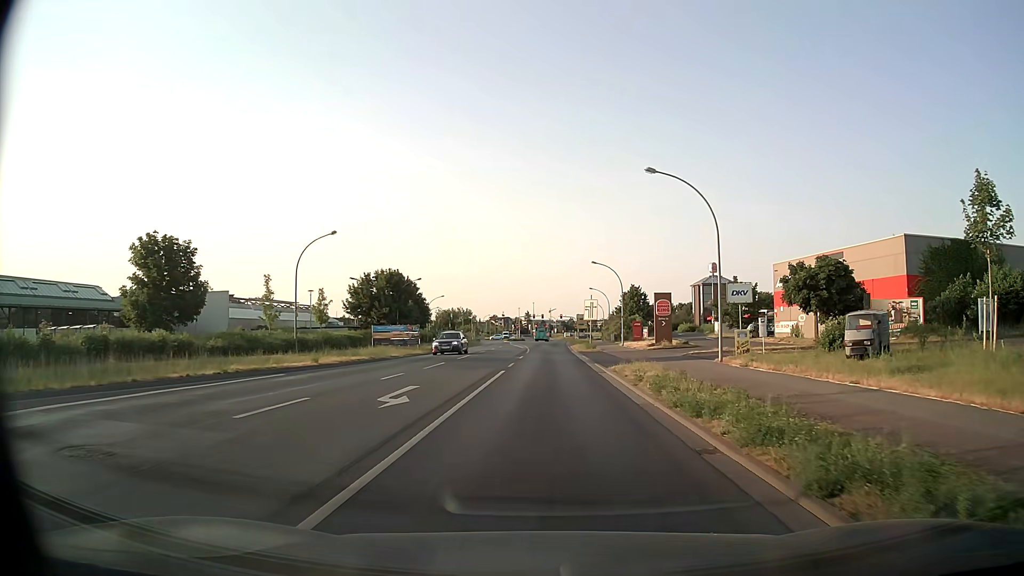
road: tertiary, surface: asphalt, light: Day
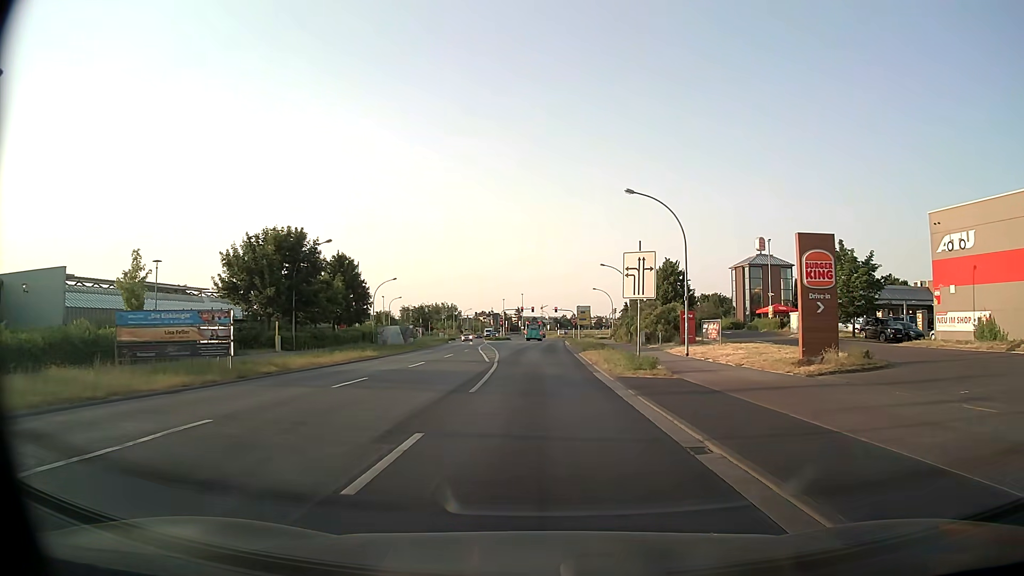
(+0.1, +31.1) m; +1°
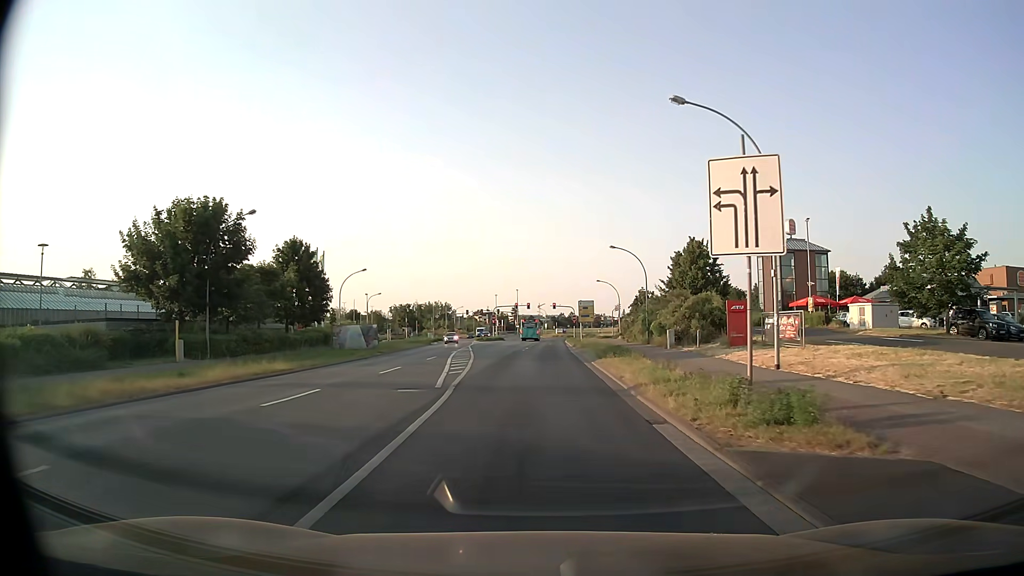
(0.0, +12.7) m; 0°
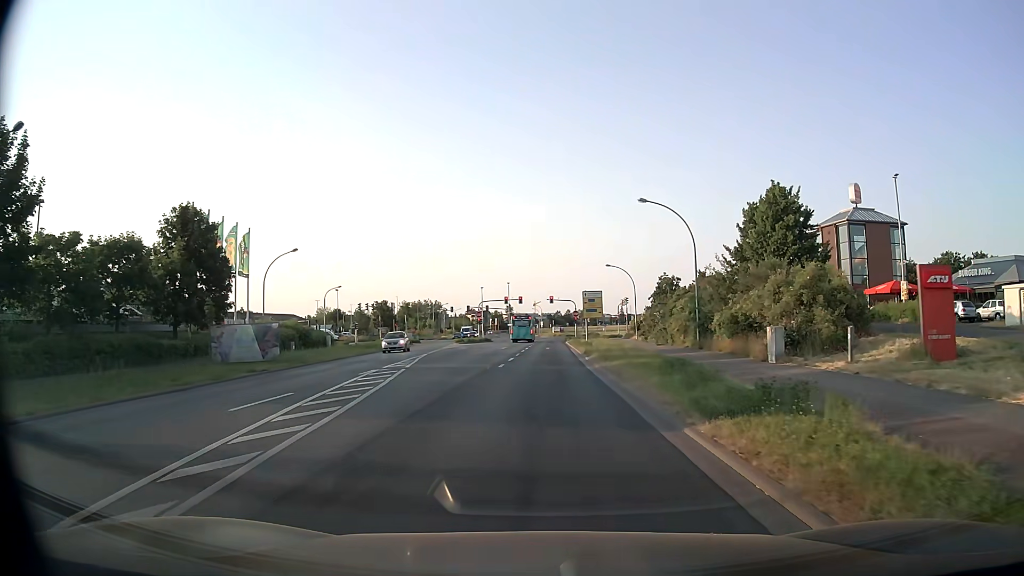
(+0.1, +18.6) m; 0°
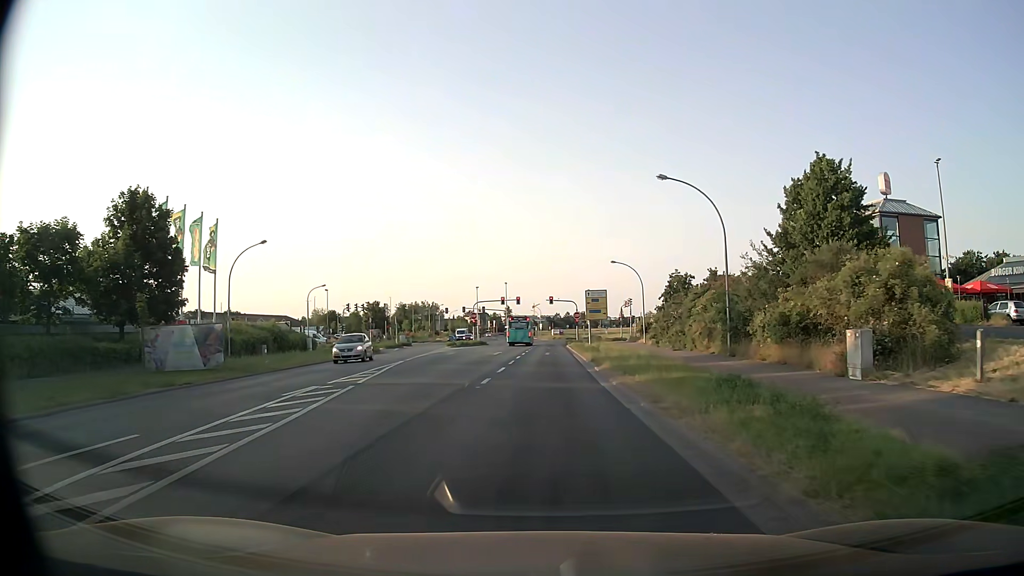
(0.0, +5.9) m; 0°
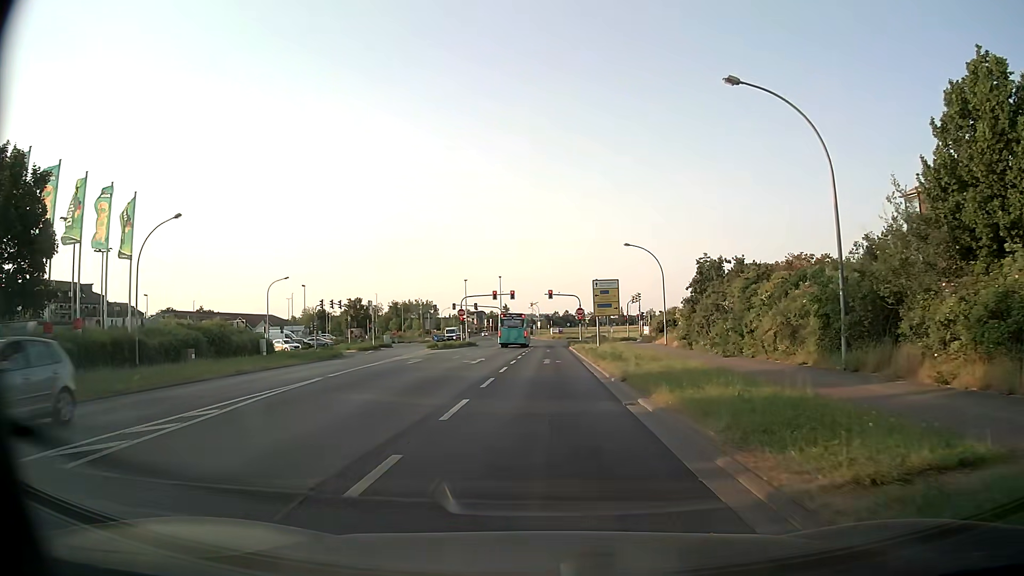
(0.0, +11.4) m; +1°
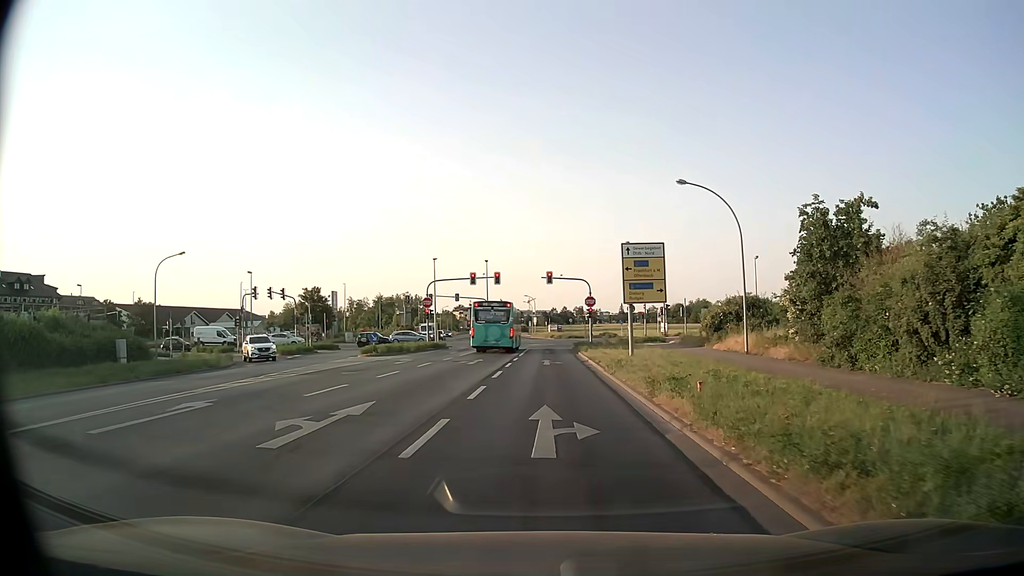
(-0.1, +20.9) m; 0°
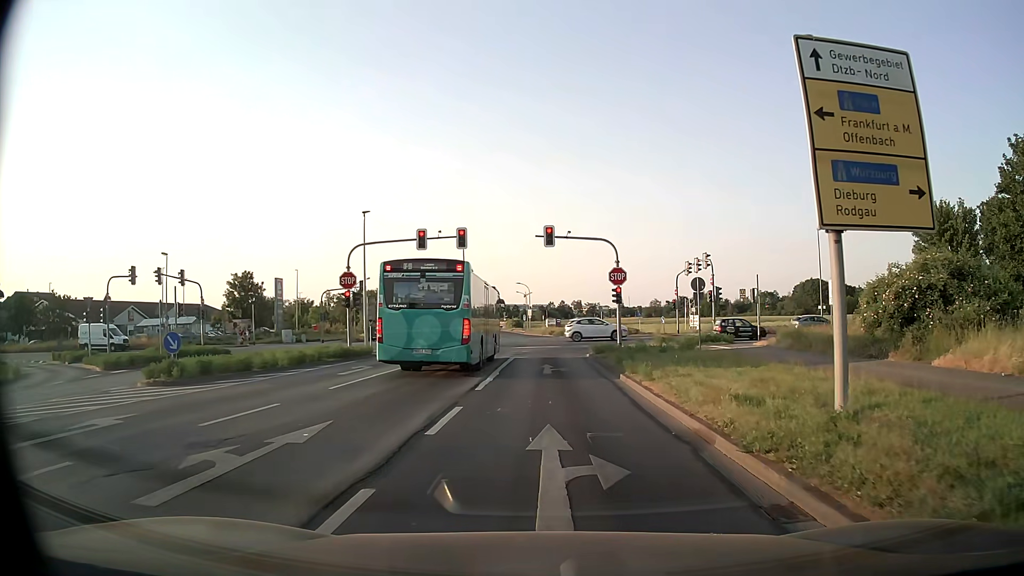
(0.0, +22.4) m; 0°
(0, +10) (0, +20) (0, +30) (+2, +40) (+11, +44) (+21, +45) (+31, +45) (+41, +45) (+51, +45) (+61, +46) m
